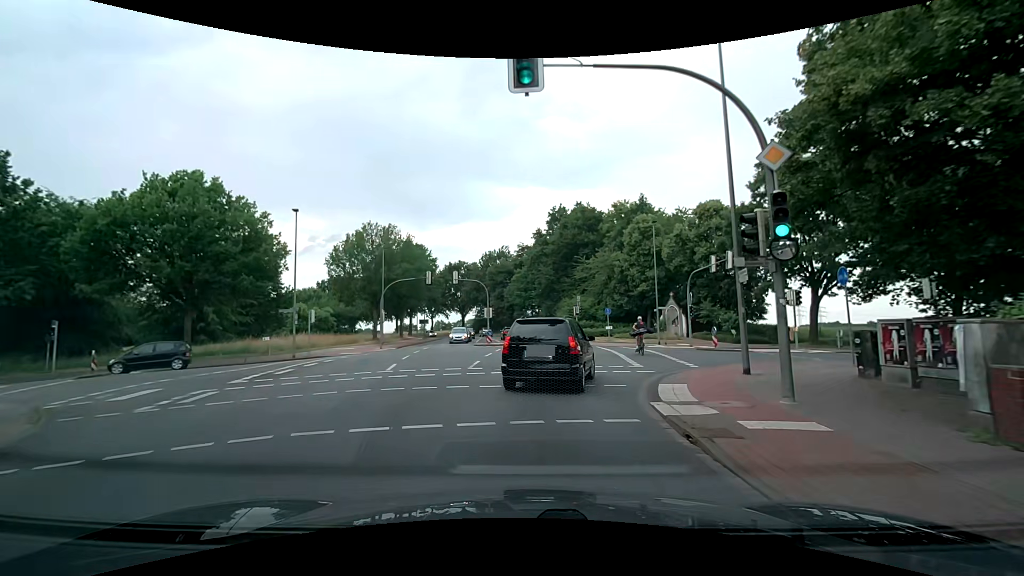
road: tertiary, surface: asphalt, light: Day
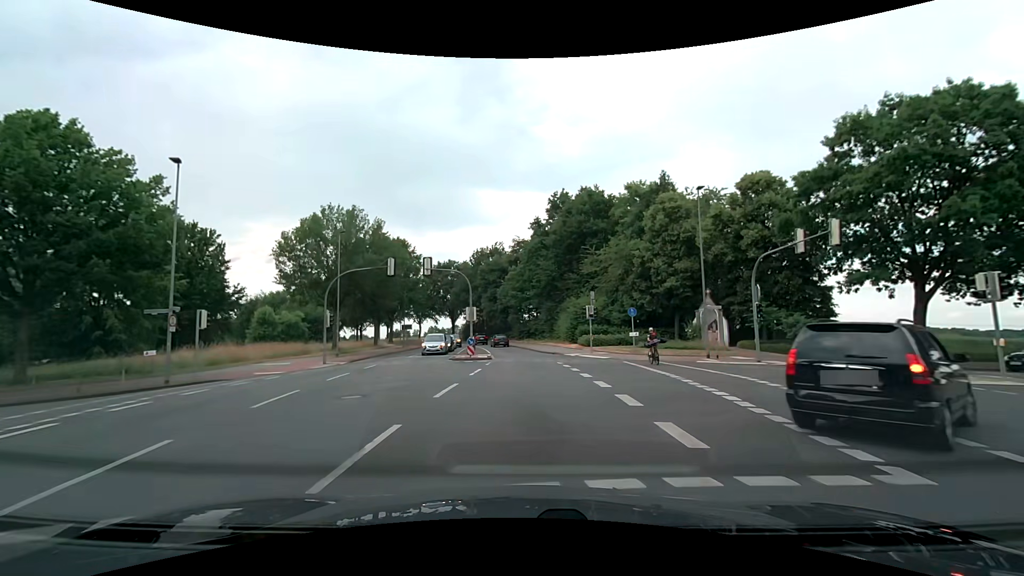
(-0.1, +12.2) m; 0°
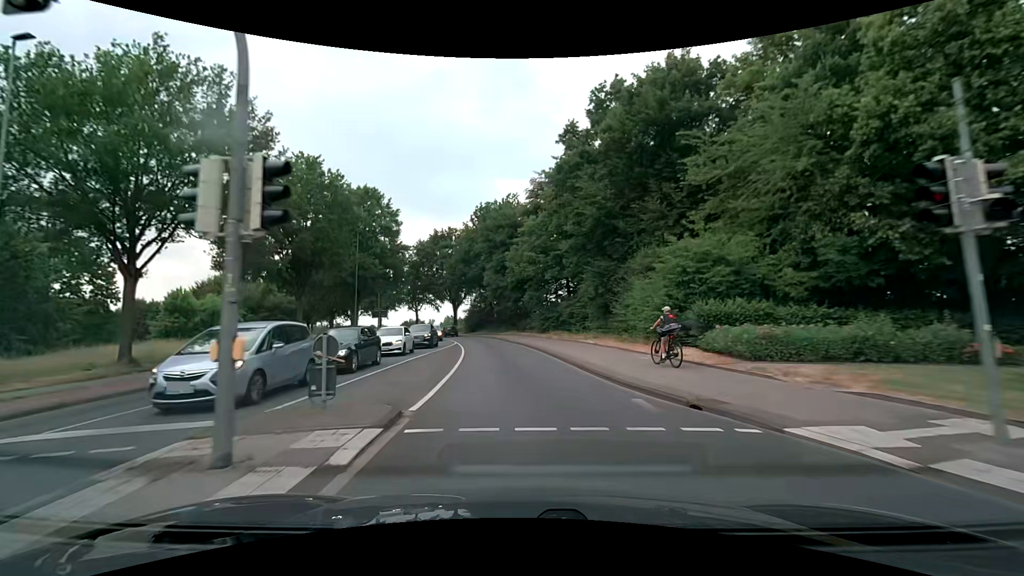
(-0.2, +29.3) m; -3°
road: secondary
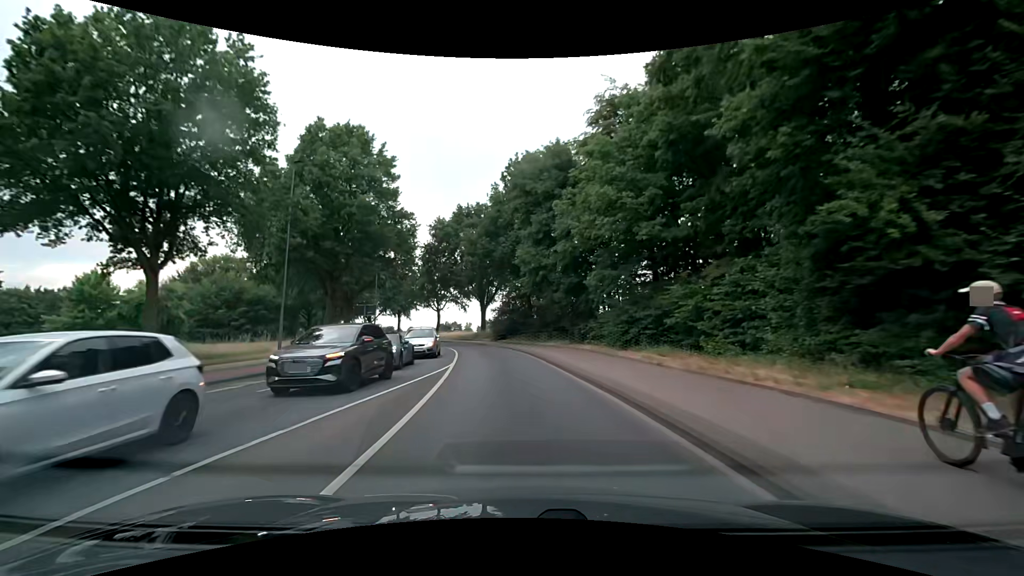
(-0.9, +21.3) m; -5°
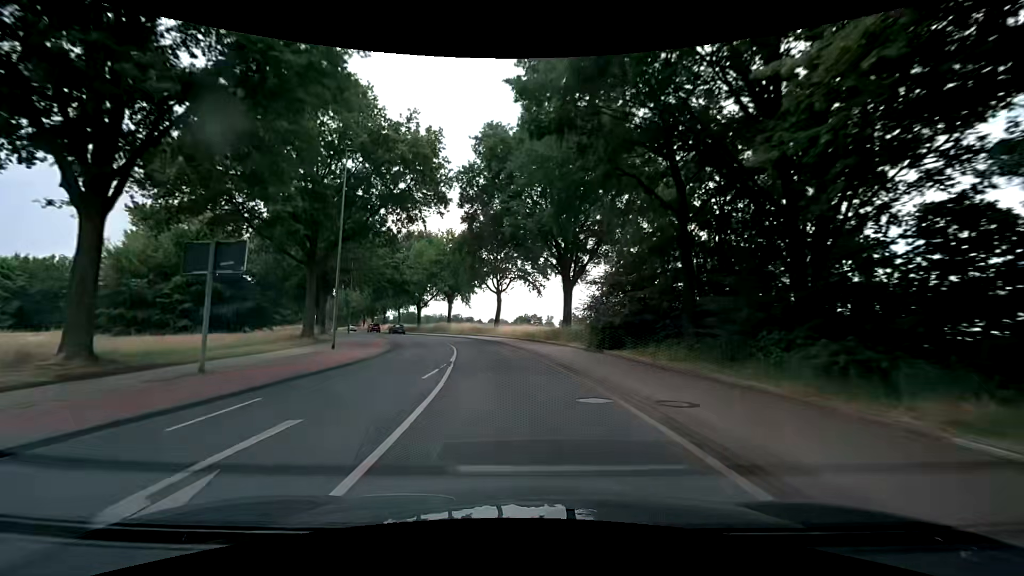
(-2.2, +30.4) m; -9°
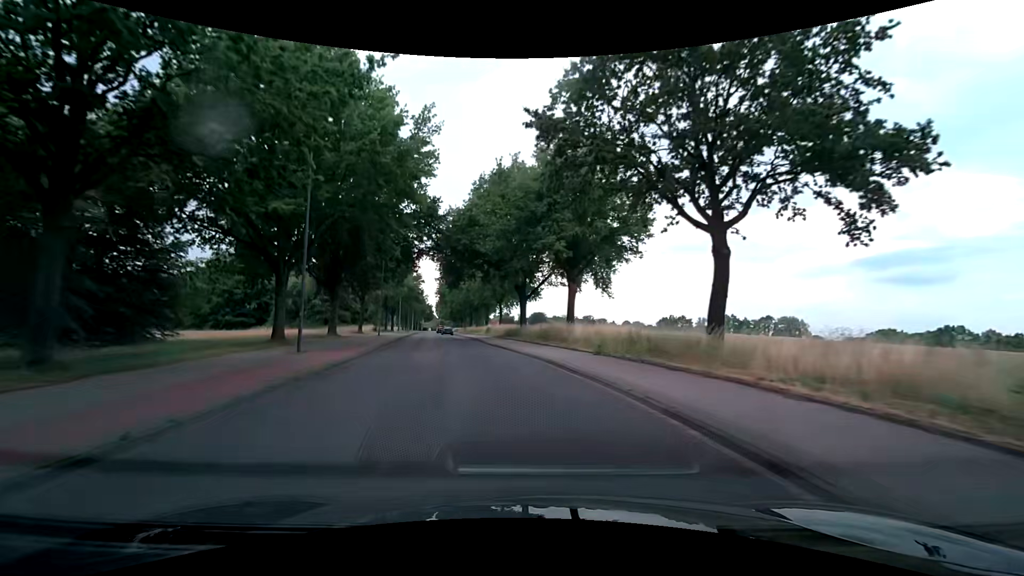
(-4.3, +37.7) m; -15°
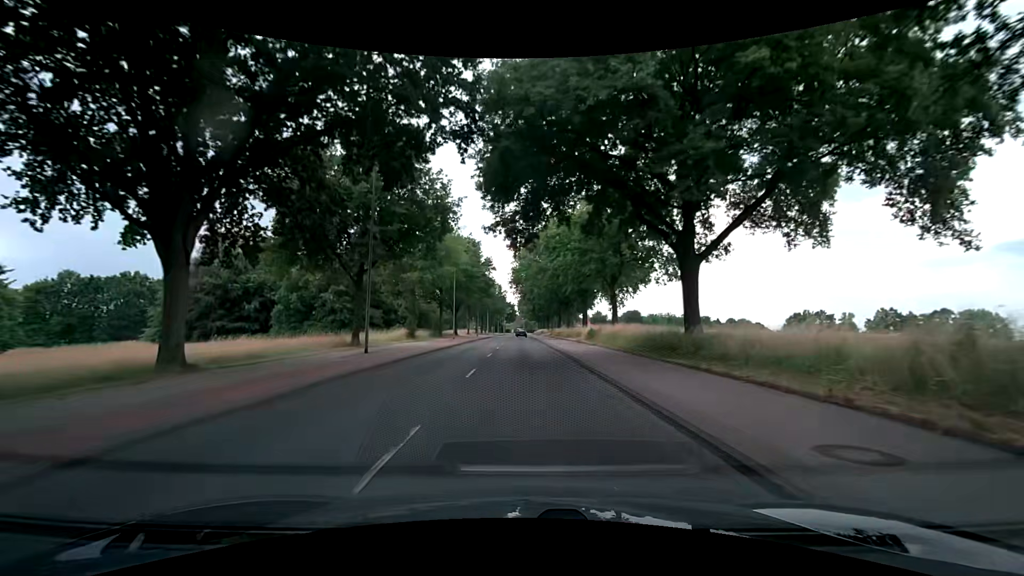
(-3.3, +30.2) m; -10°
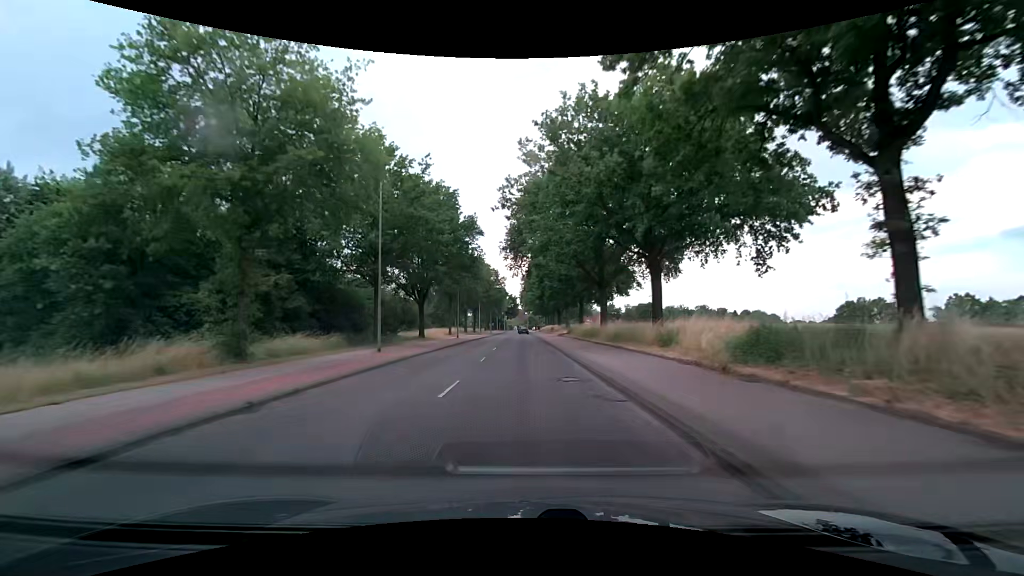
(0.0, +30.7) m; 0°
(0, +10) (0, +20) (0, +30) (0, +40) (-1, +50) (-1, +60) (-1, +70) (-1, +80) (-1, +90) (-1, +100) m
